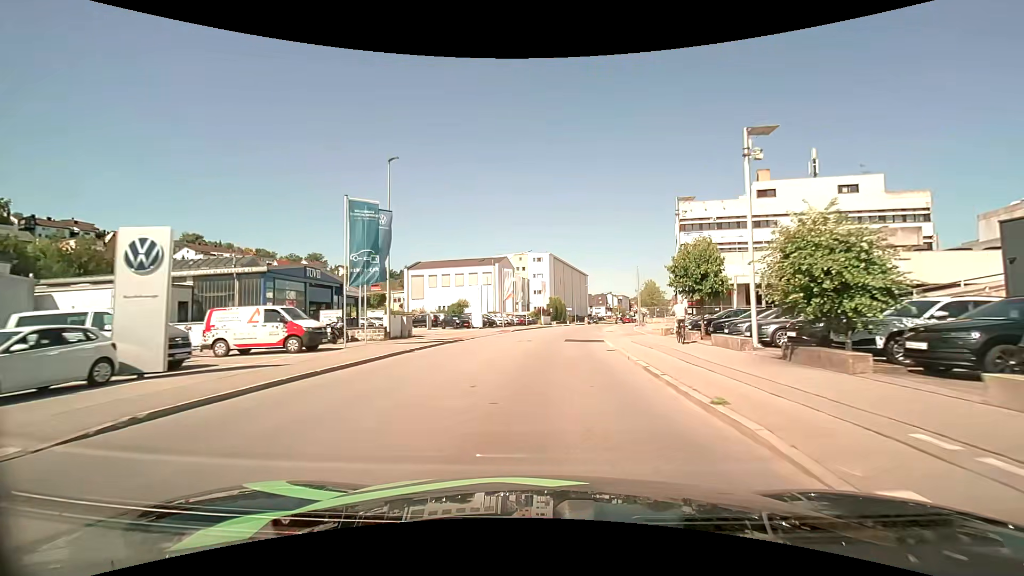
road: tertiary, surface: asphalt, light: Day
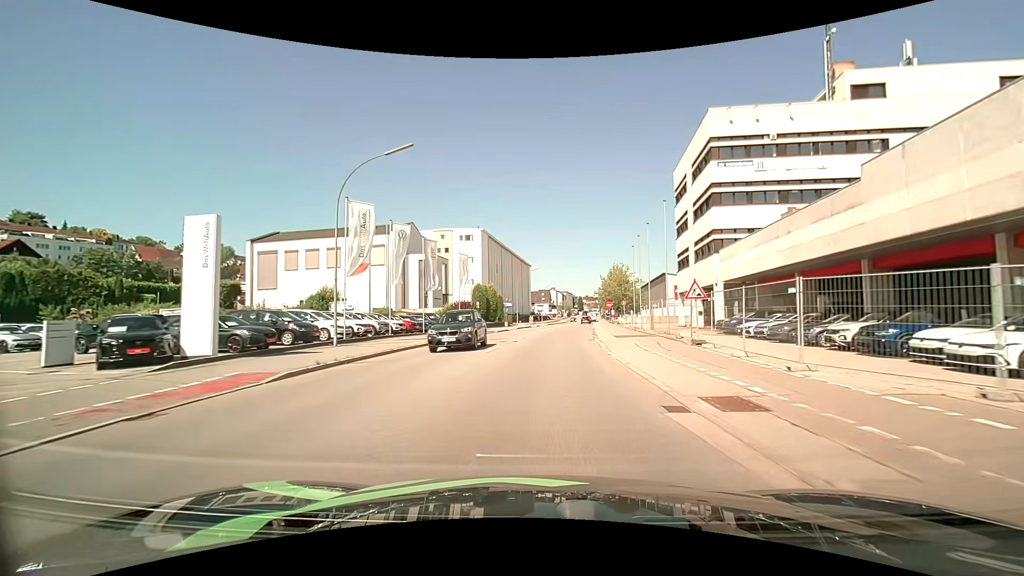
(+2.0, +36.3) m; +7°
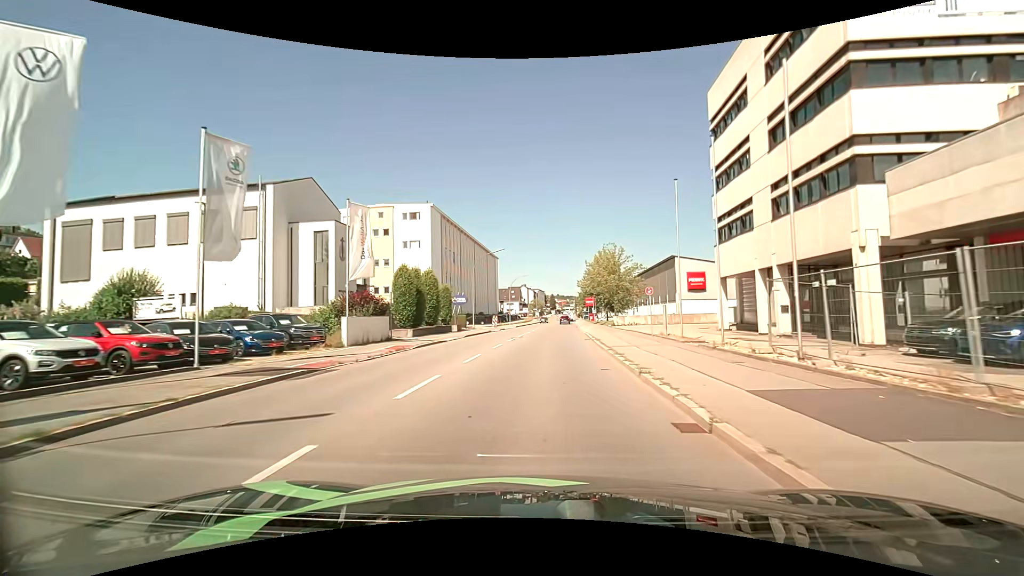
(+0.7, +21.9) m; +4°
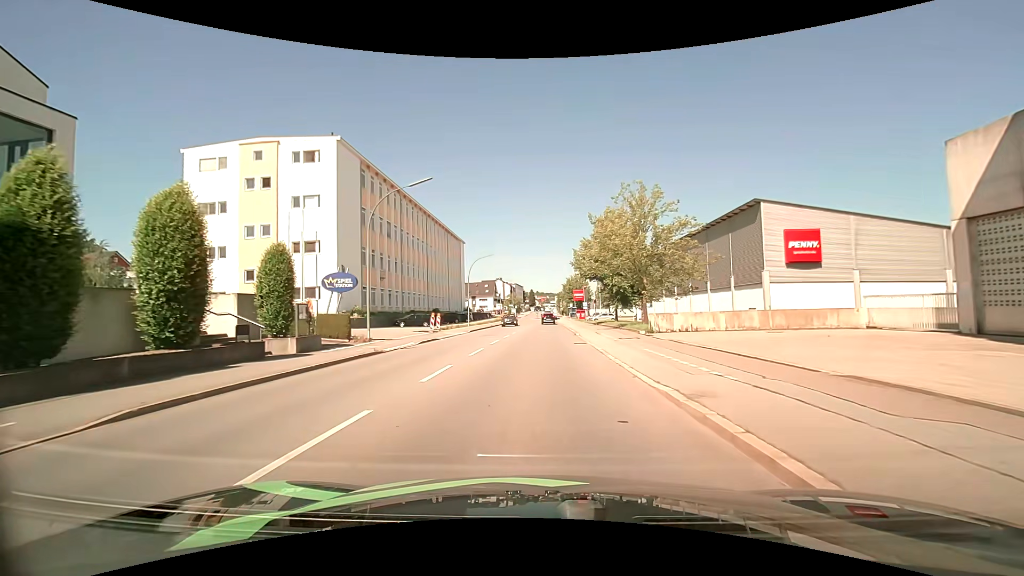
(+0.9, +28.1) m; +2°
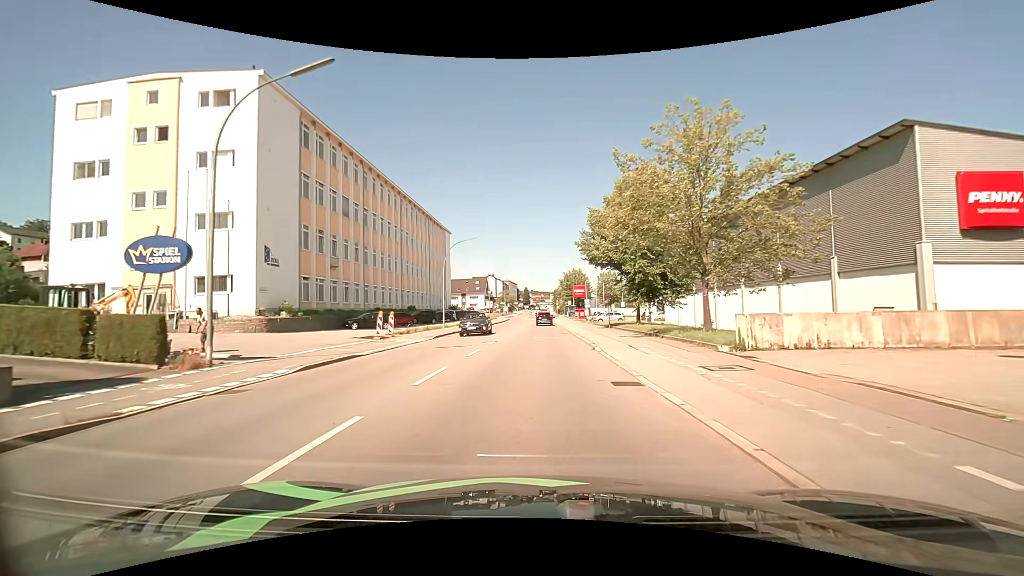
(+0.1, +12.8) m; +1°
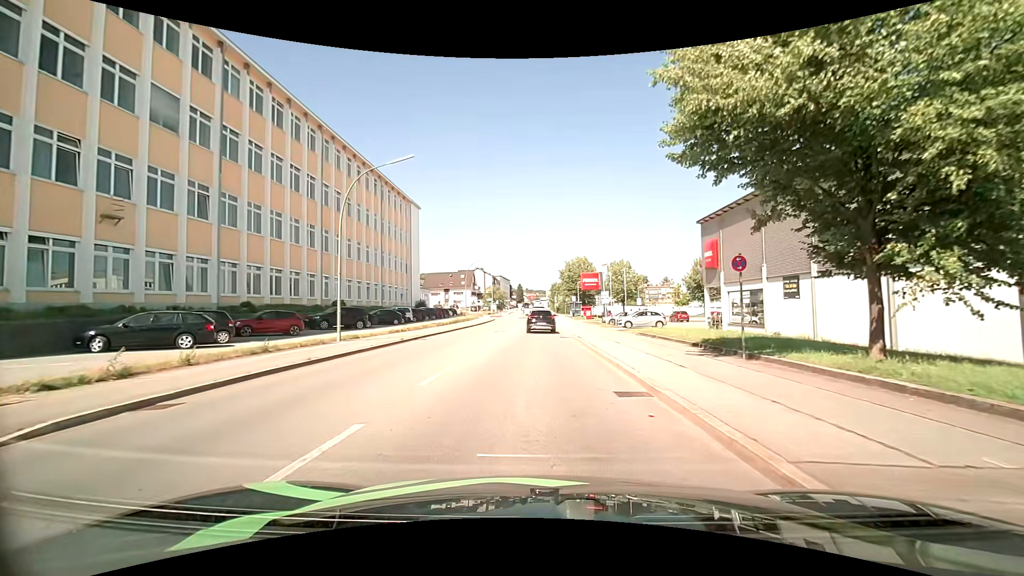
(0.0, +24.4) m; 0°
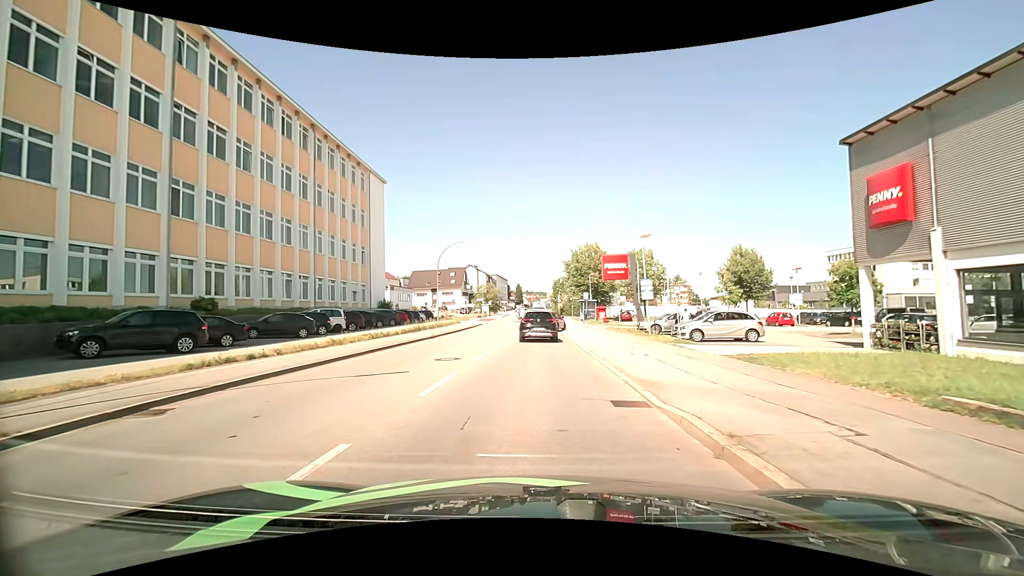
(0.0, +19.2) m; +1°
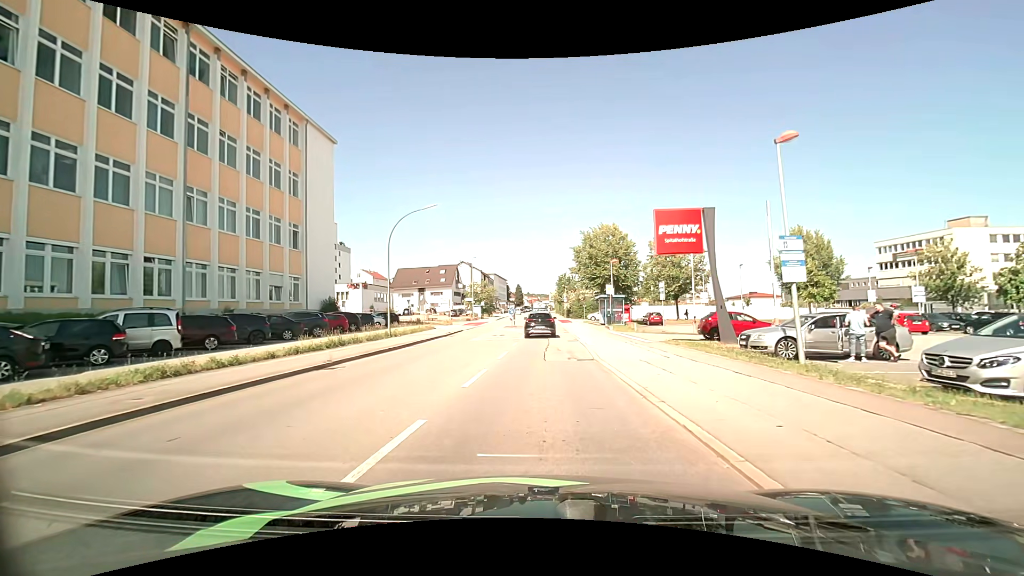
(-0.3, +17.0) m; -1°
(0, +10) (0, +20) (0, +30) (0, +40) (0, +50) (0, +60) (0, +70) (0, +80) (0, +90) (0, +100) m
